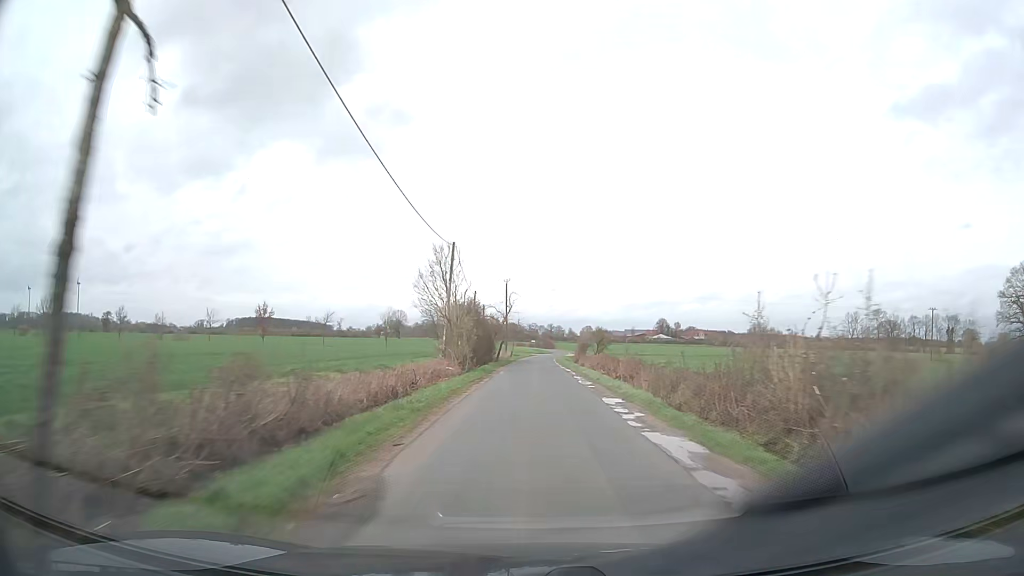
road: unclassified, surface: asphalt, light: Day
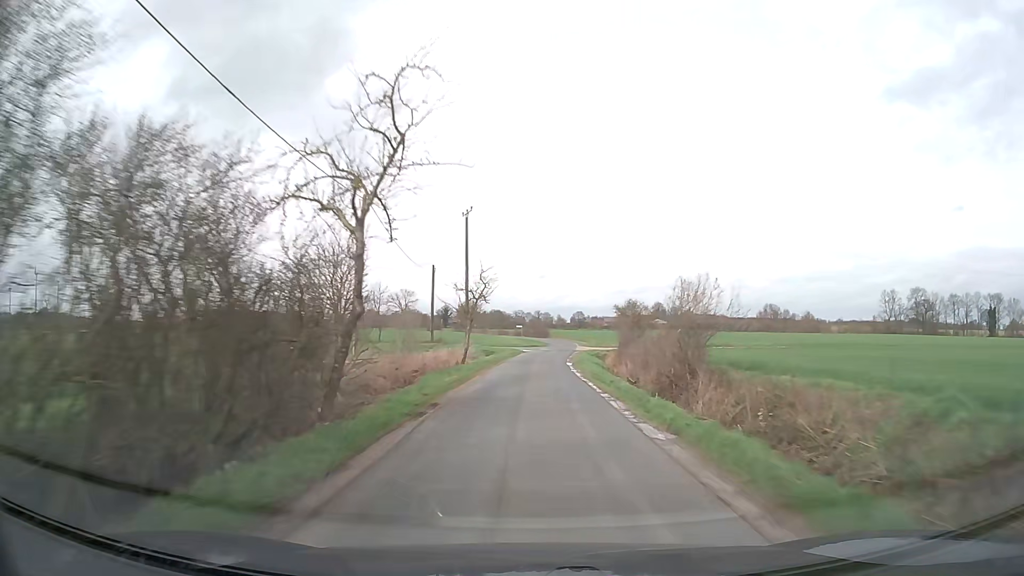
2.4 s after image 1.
(+0.5, +48.6) m; +1°
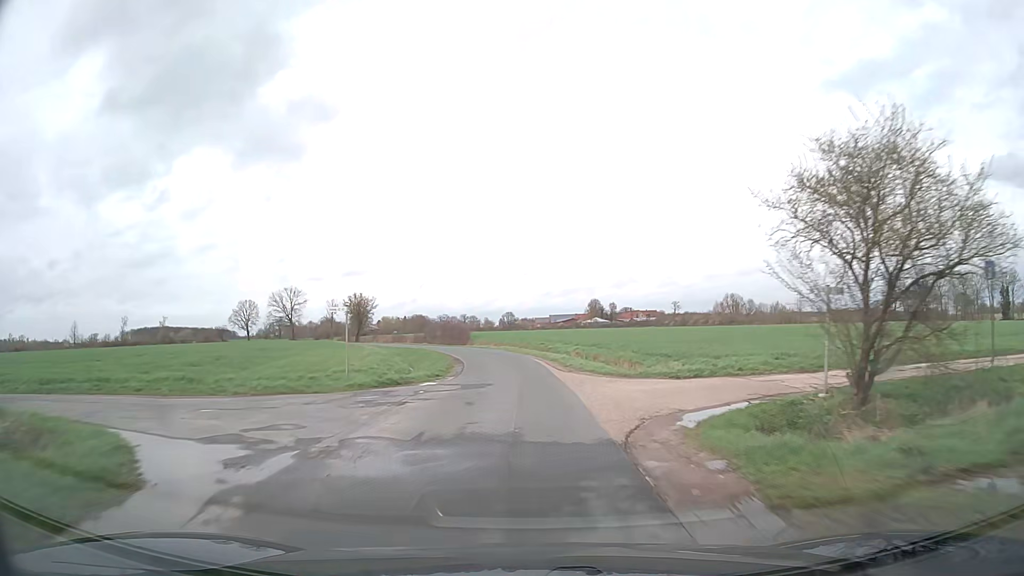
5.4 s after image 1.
(+2.2, +57.4) m; +6°
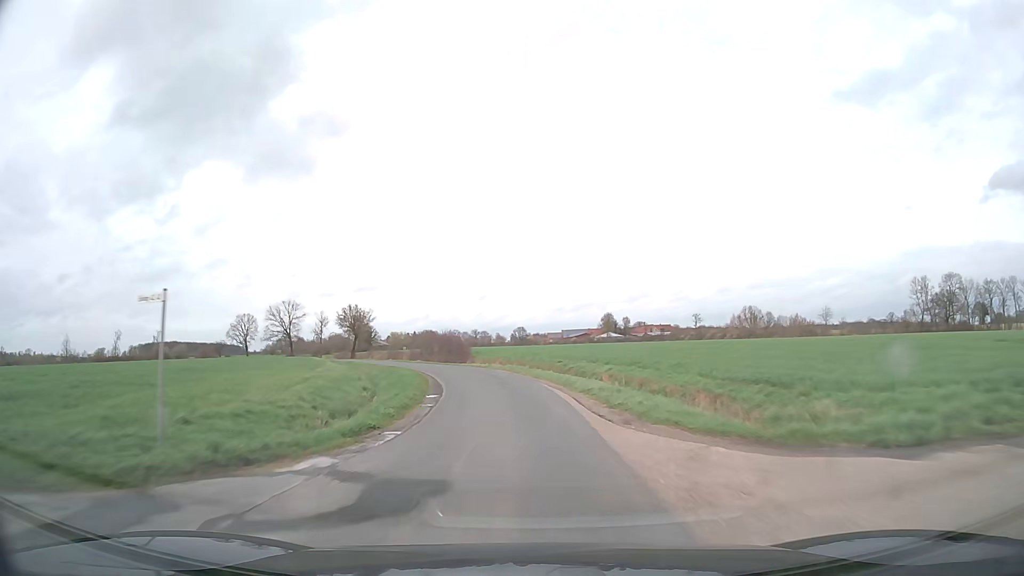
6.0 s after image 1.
(0.0, +11.5) m; 0°
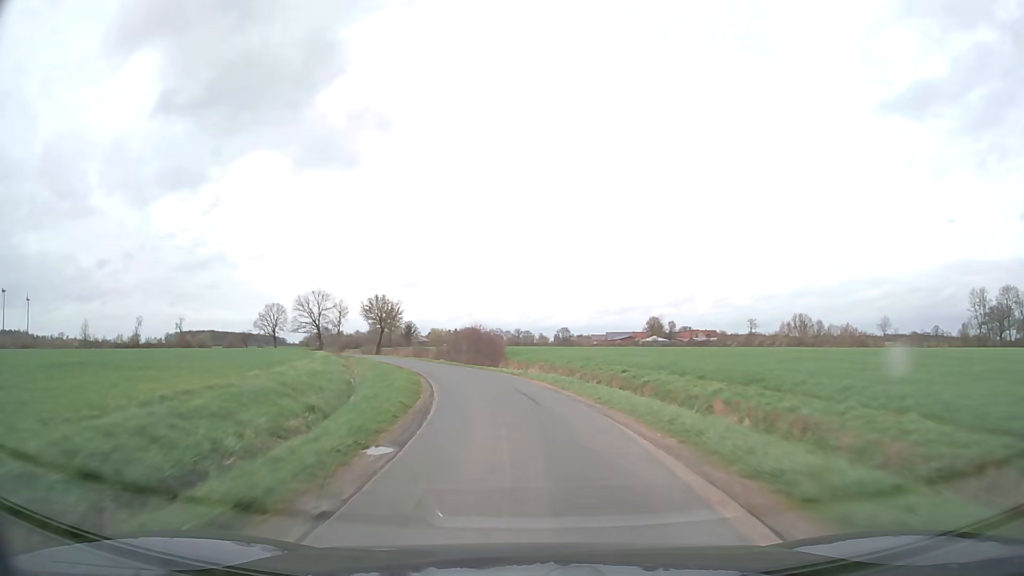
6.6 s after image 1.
(-0.3, +11.5) m; -3°
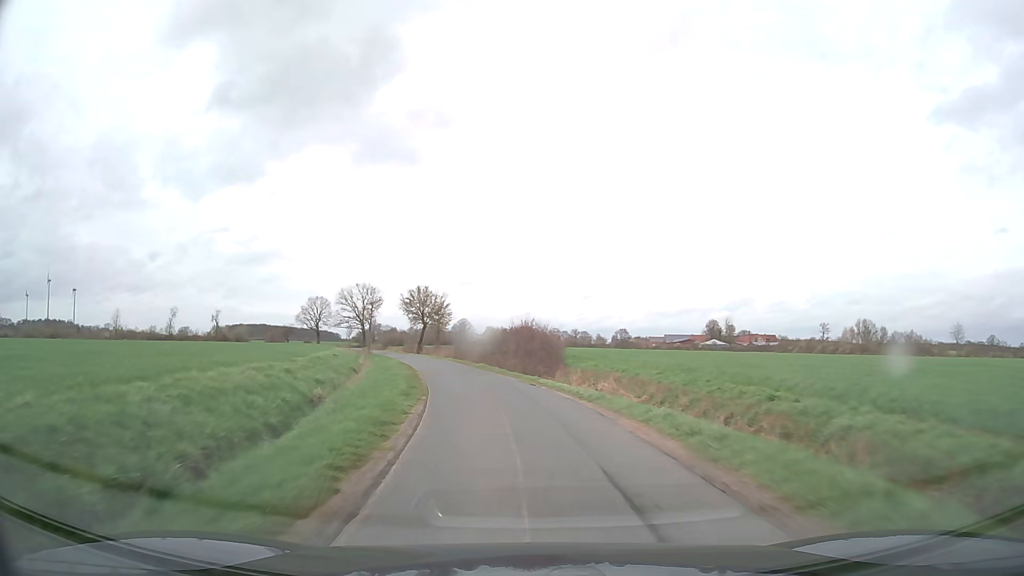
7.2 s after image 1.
(-0.5, +11.7) m; -4°
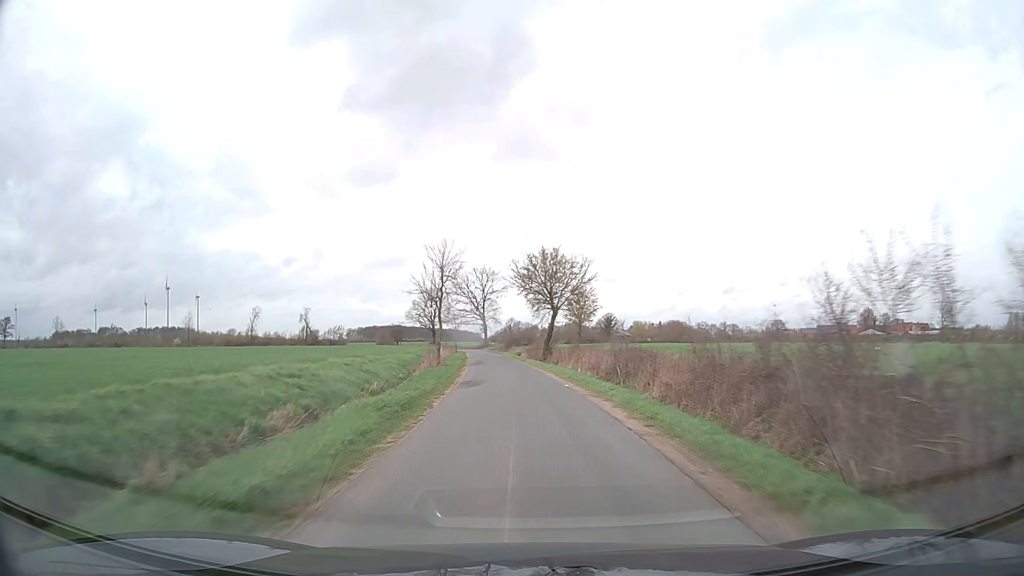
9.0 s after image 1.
(-4.6, +36.4) m; -13°
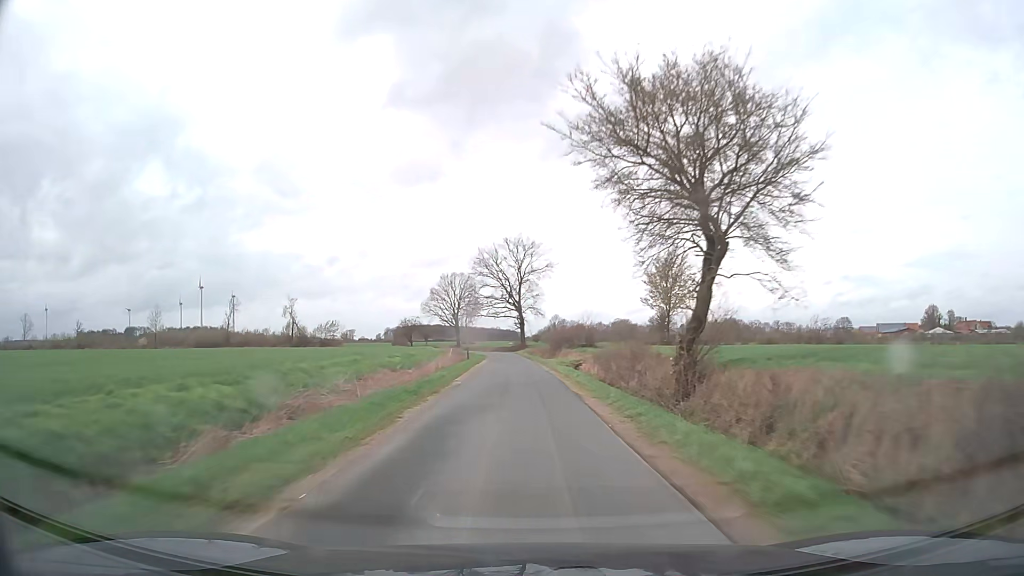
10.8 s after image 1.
(-1.7, +38.9) m; -4°
(0, +10) (0, +20) (-1, +30) (-1, +40) (-1, +50) (-2, +60) (-3, +70) (-4, +80) (-6, +90) (-8, +99) m
